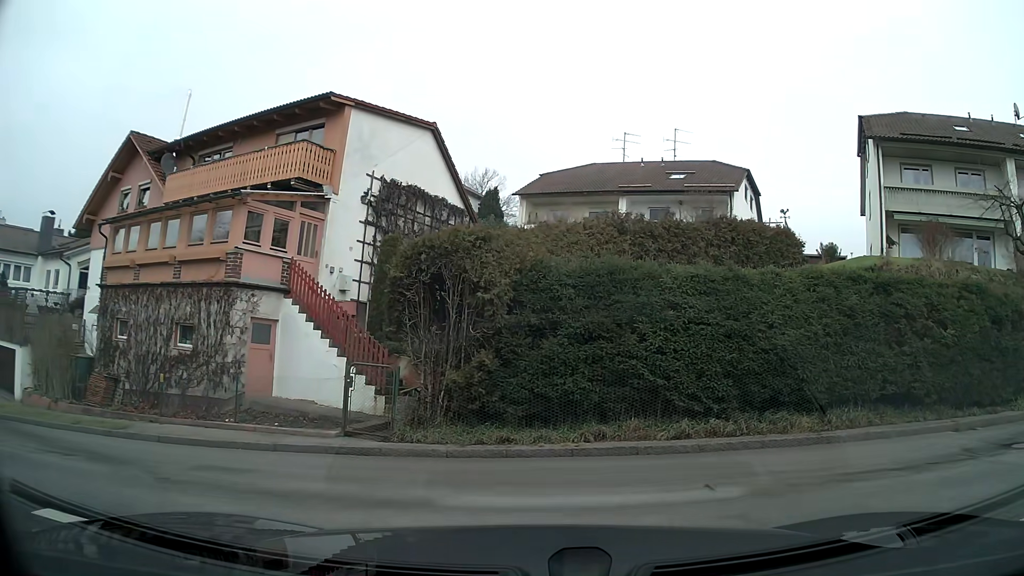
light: Day
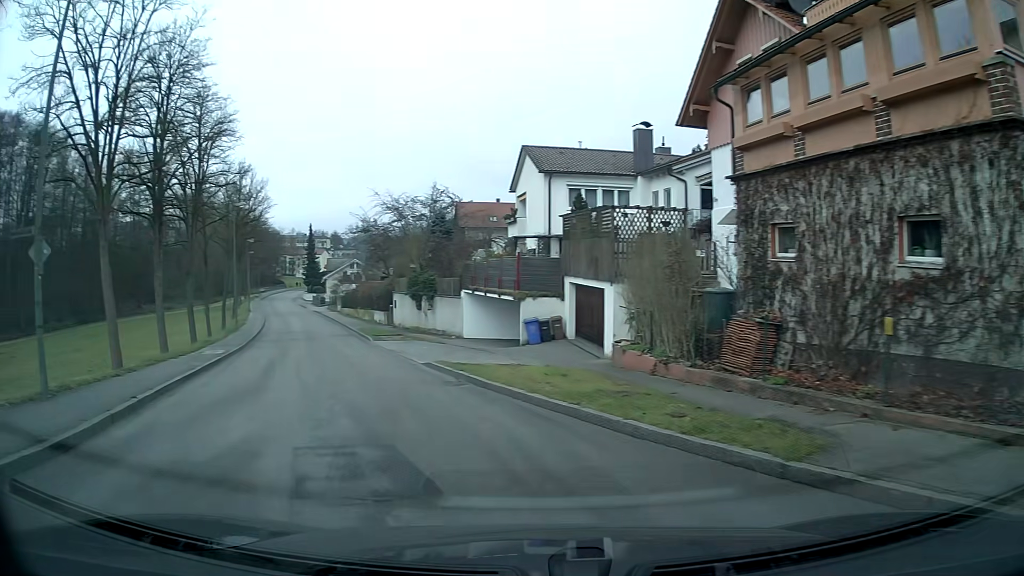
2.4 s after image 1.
(-4.7, +8.1) m; -53°
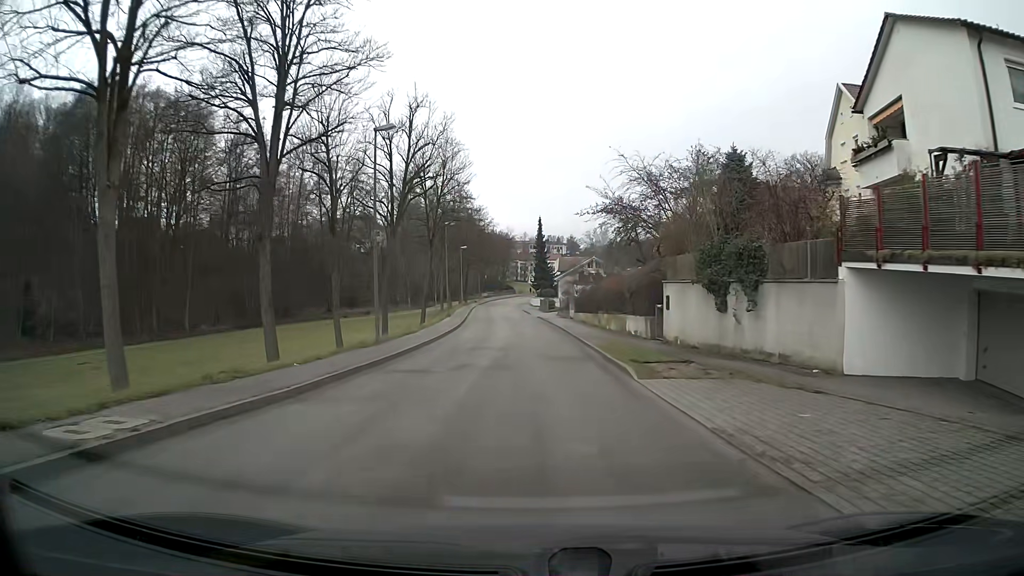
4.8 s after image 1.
(-4.2, +19.2) m; -17°
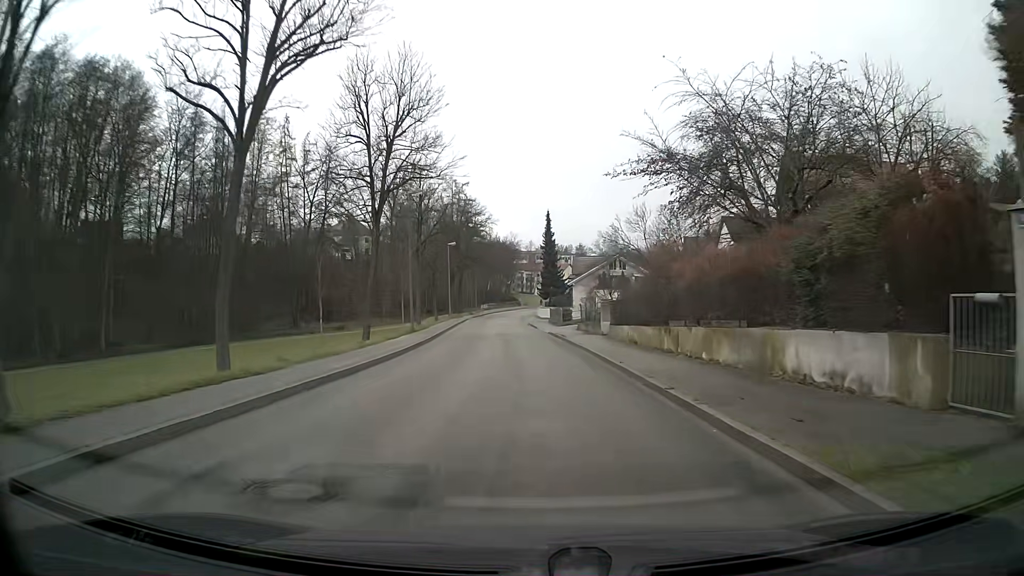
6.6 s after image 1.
(-0.2, +19.7) m; 0°
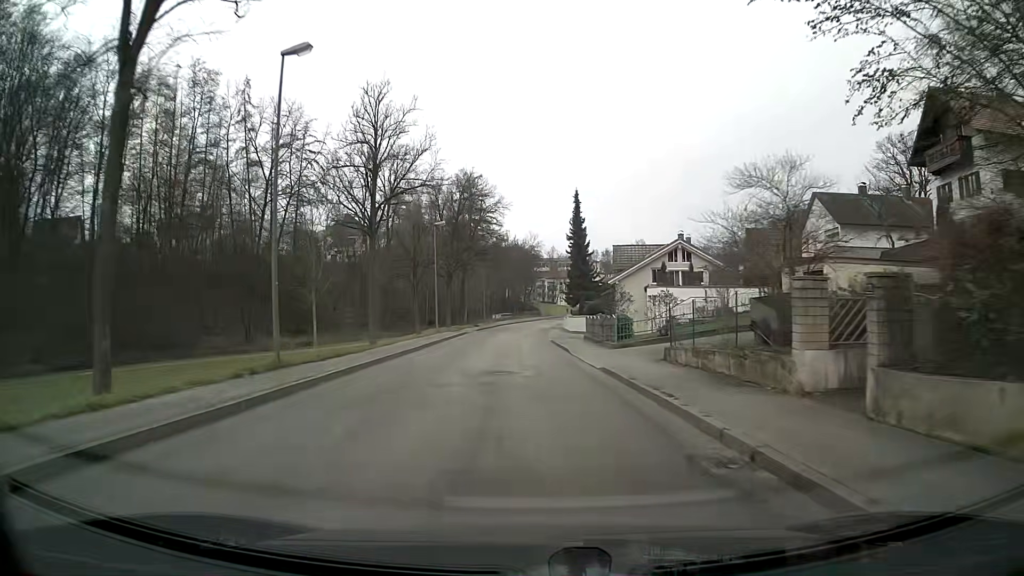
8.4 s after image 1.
(-0.4, +22.3) m; -2°
